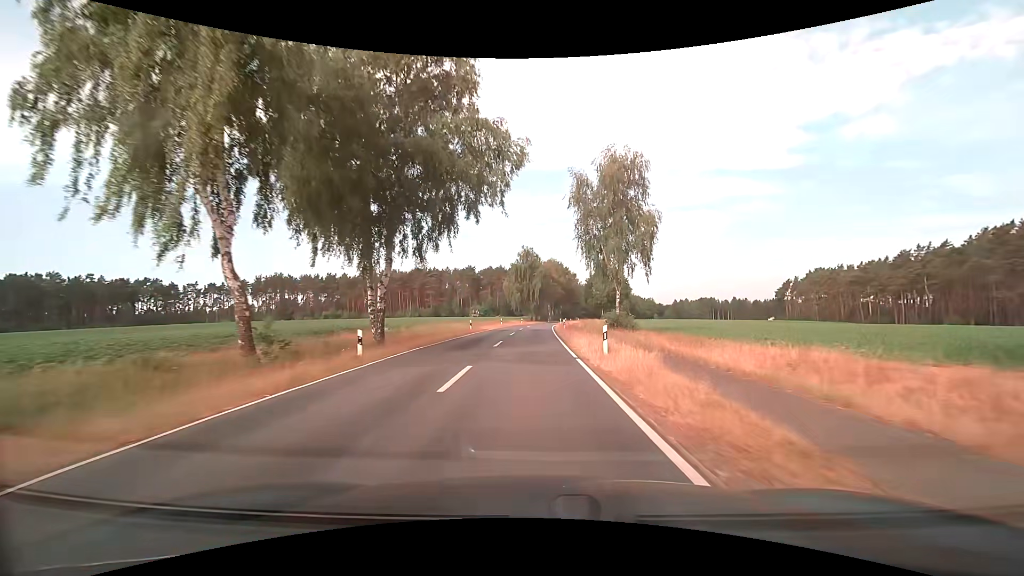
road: tertiary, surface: asphalt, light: Day
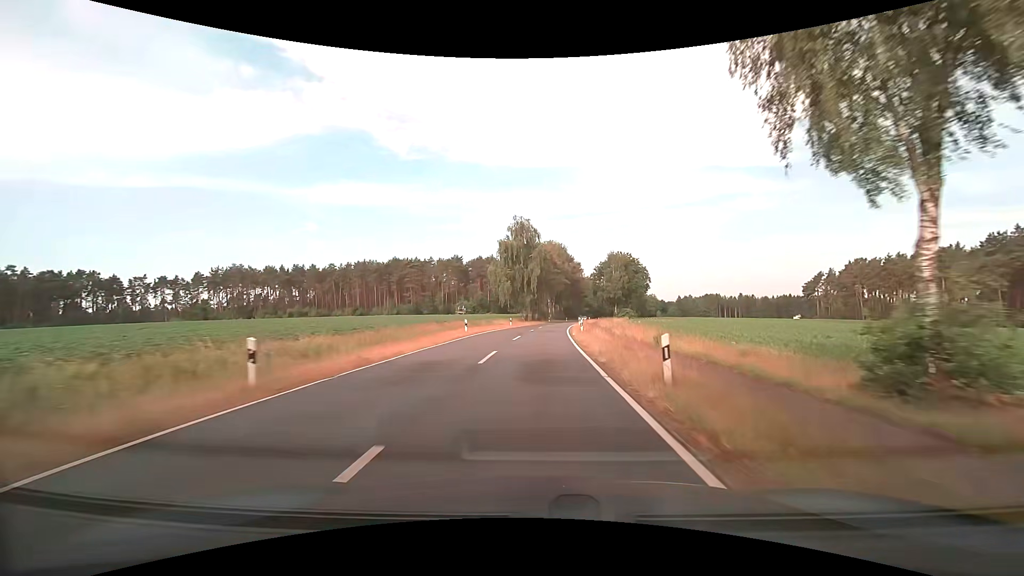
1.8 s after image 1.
(+0.3, +31.5) m; +1°
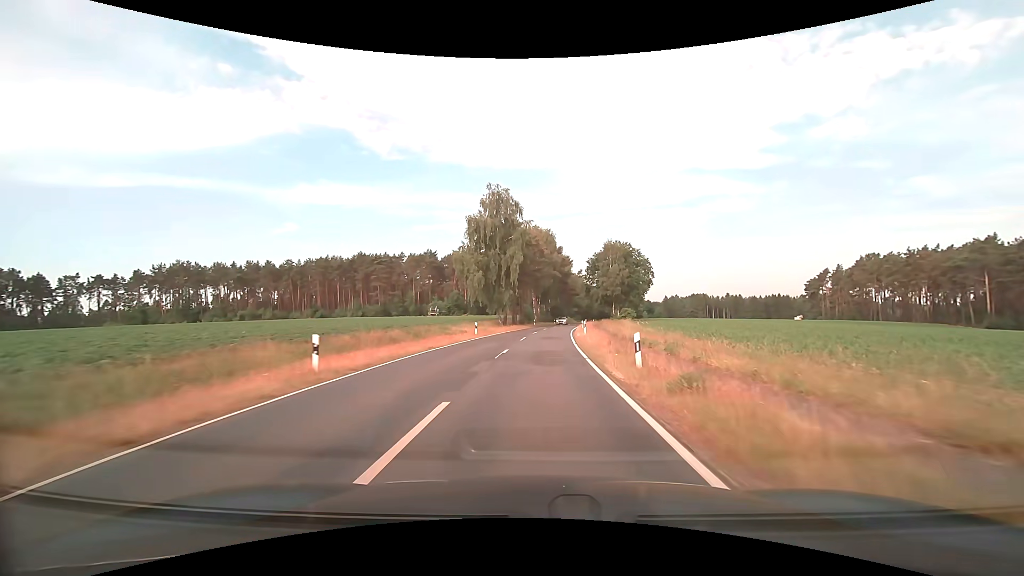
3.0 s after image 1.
(+0.1, +21.1) m; +2°
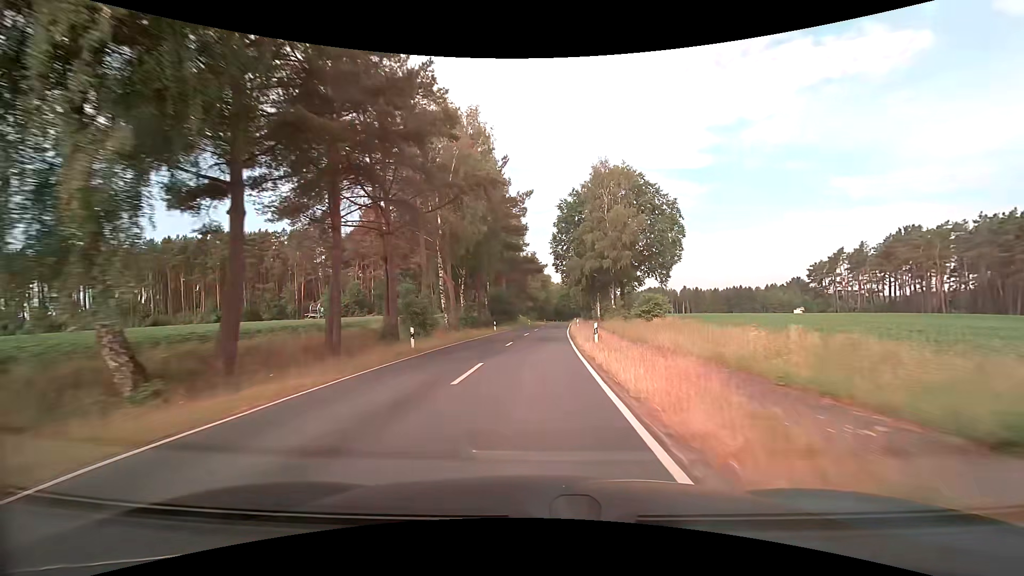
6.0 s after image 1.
(+2.9, +53.5) m; +6°
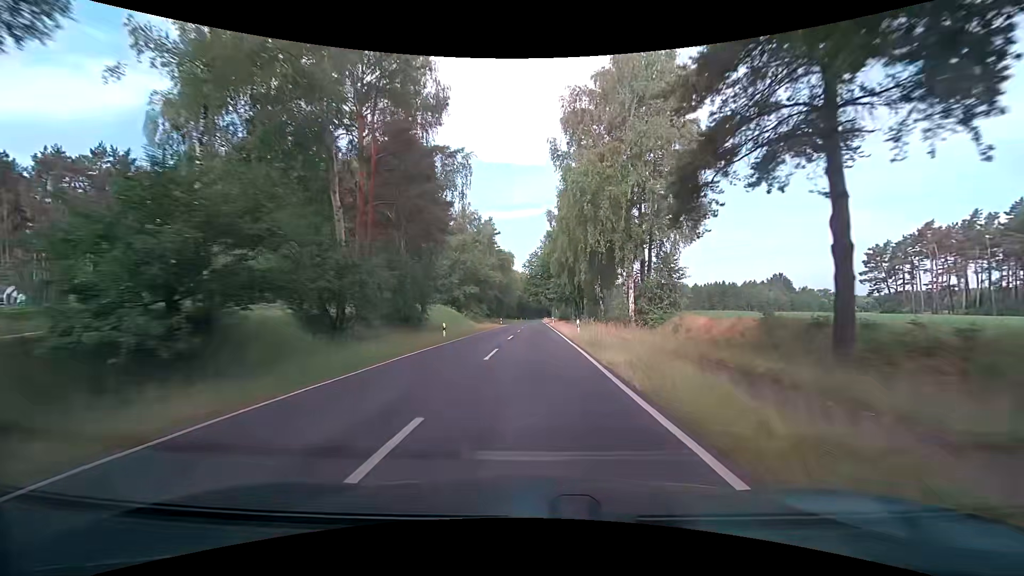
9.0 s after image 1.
(+1.7, +55.1) m; +3°
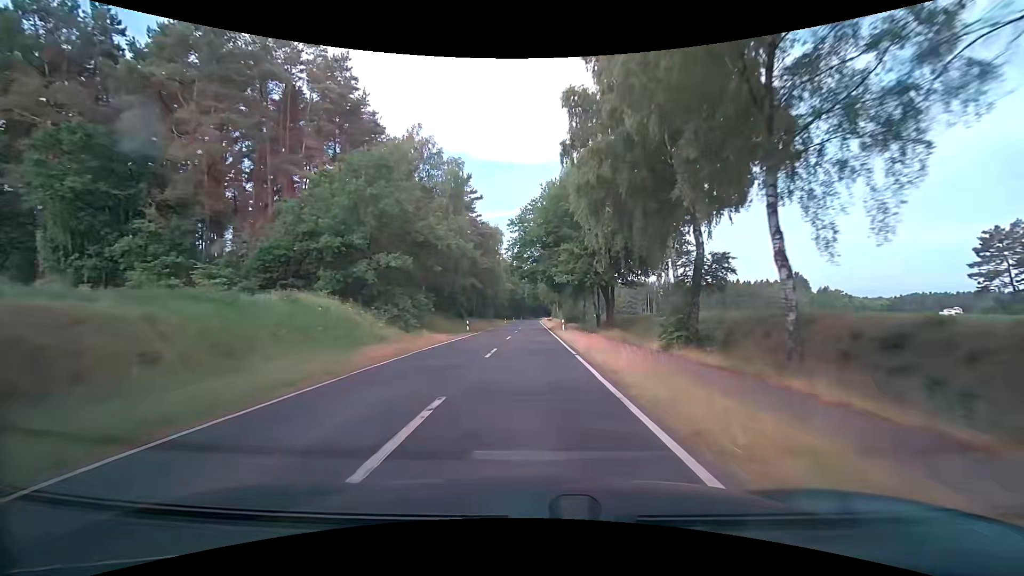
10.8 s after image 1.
(+0.4, +34.0) m; +1°
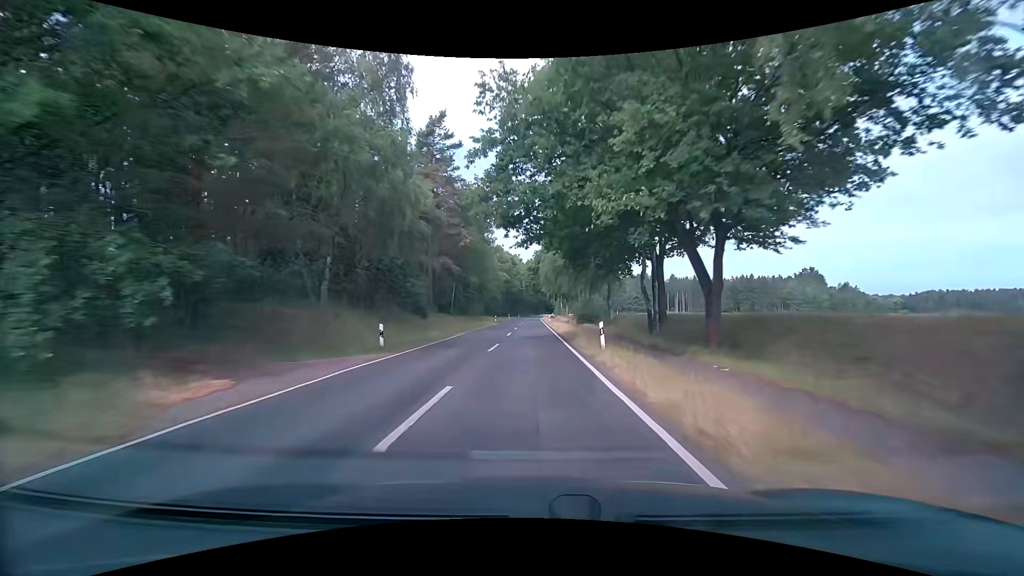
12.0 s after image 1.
(0.0, +23.1) m; 0°
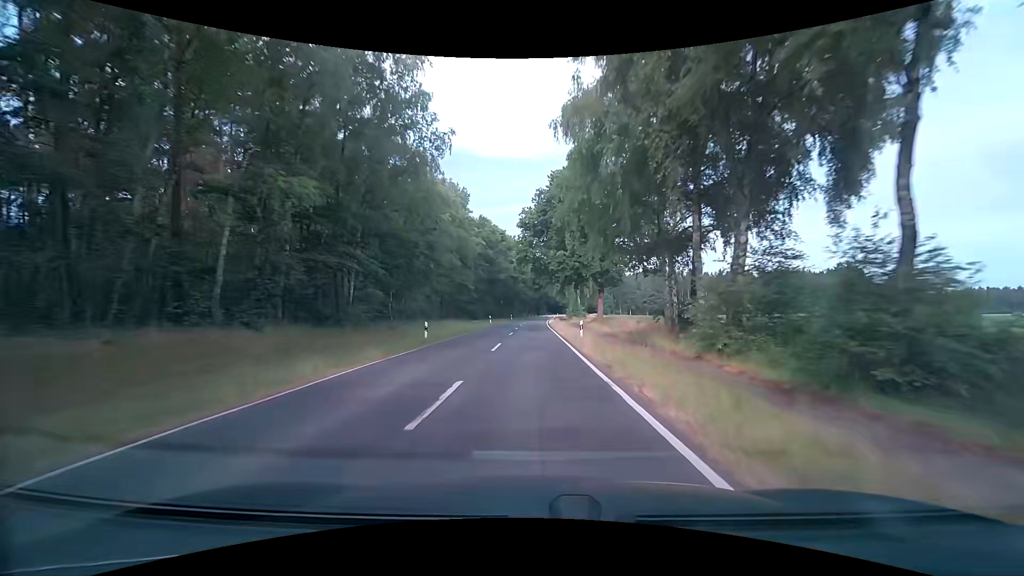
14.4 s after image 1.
(-0.2, +46.9) m; 0°
(0, +10) (0, +20) (0, +30) (0, +40) (0, +50) (0, +60) (0, +70) (0, +80) (+1, +90) (+1, +100) m
